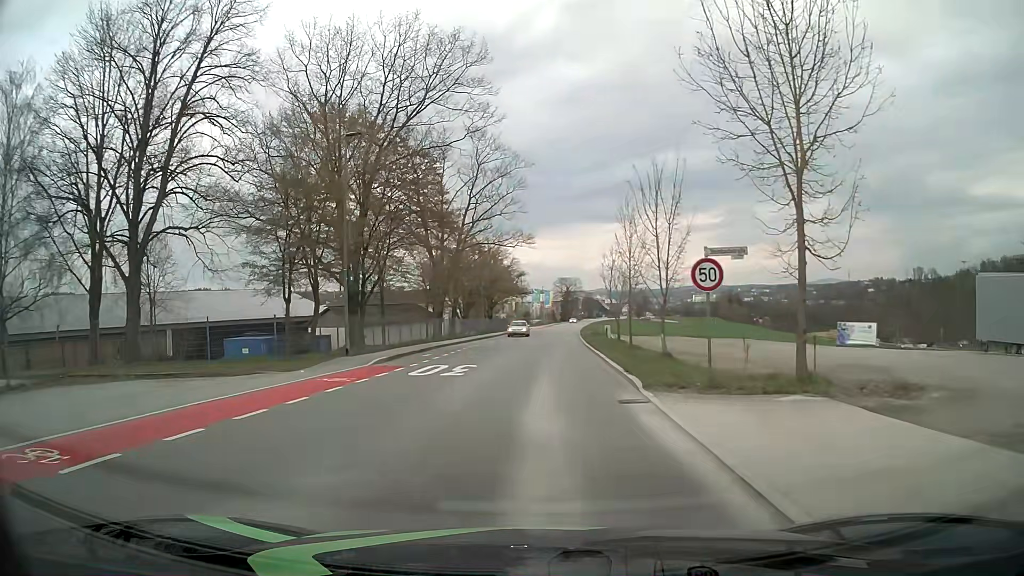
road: tertiary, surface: asphalt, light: Day
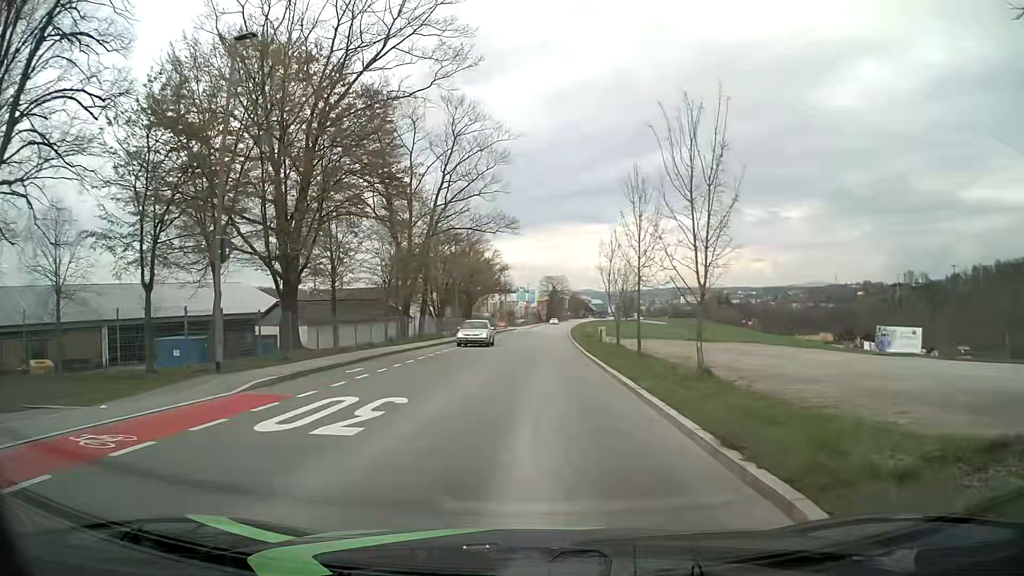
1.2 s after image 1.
(+0.1, +9.2) m; +1°
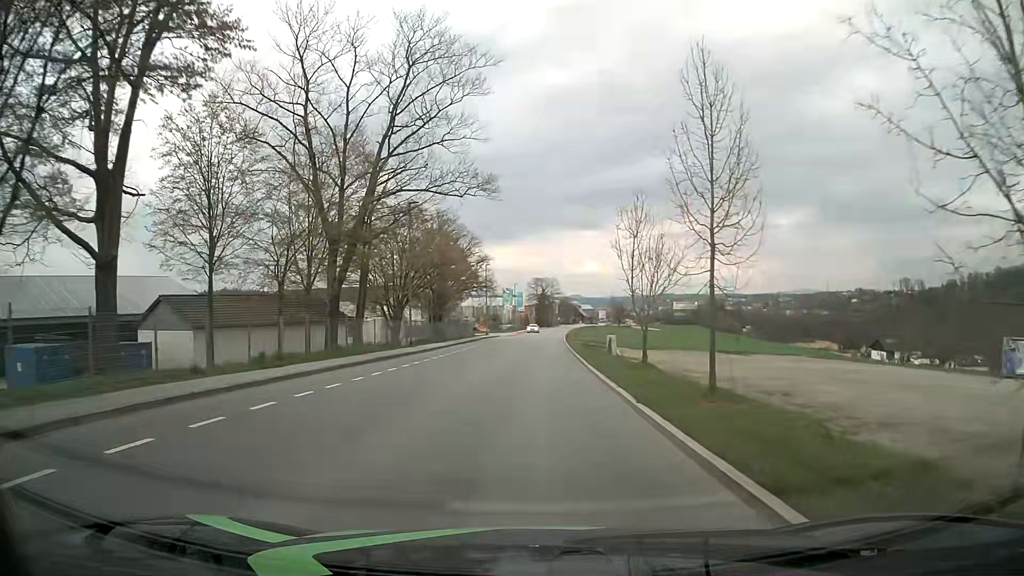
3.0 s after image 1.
(+0.1, +16.1) m; +1°
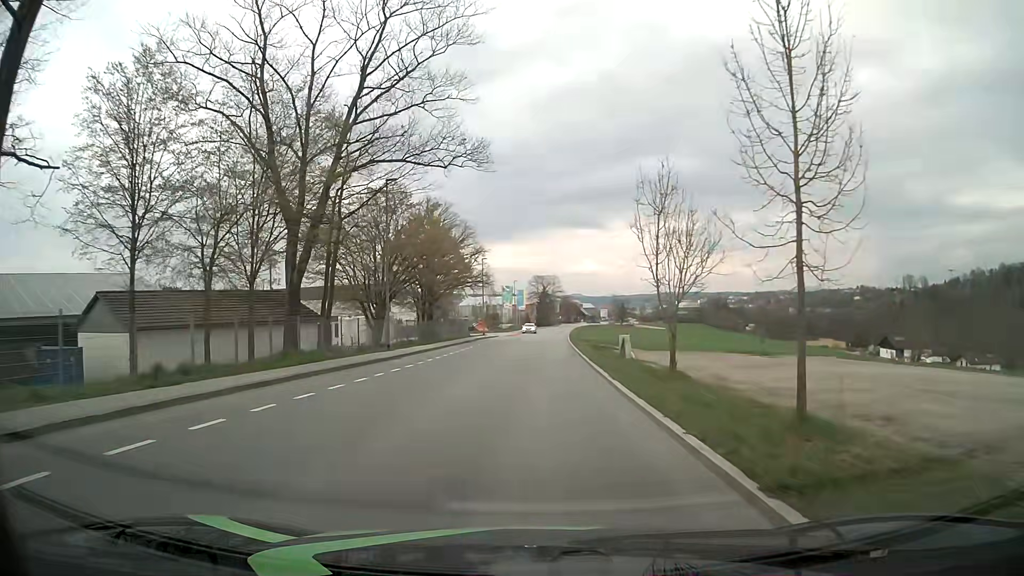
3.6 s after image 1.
(0.0, +6.2) m; 0°
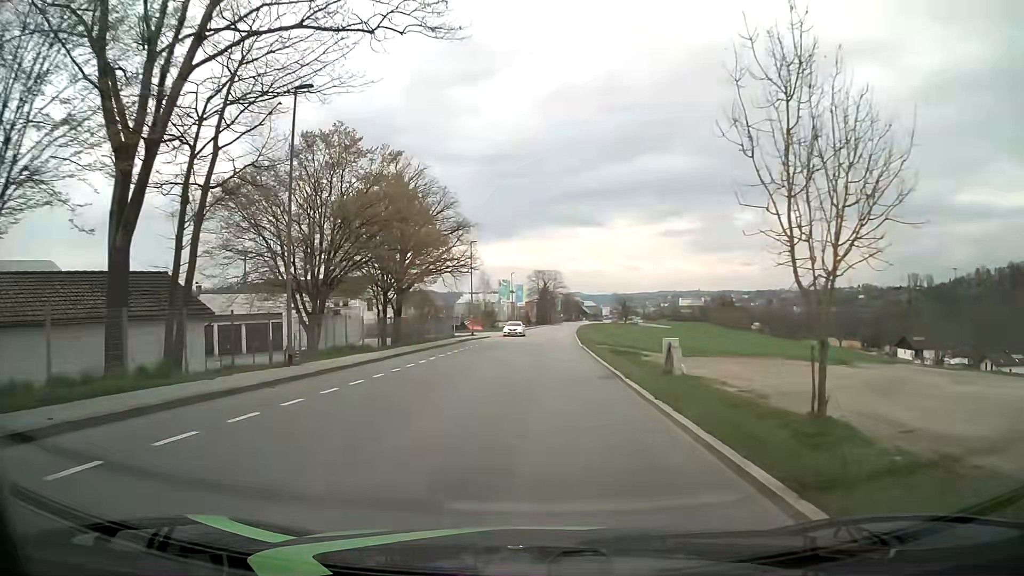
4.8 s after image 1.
(-0.1, +13.4) m; 0°
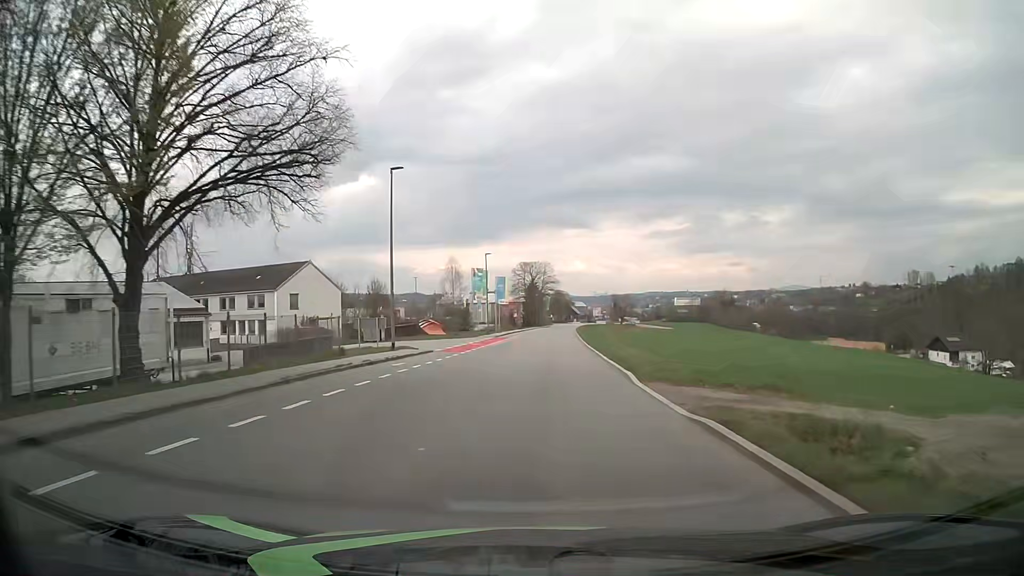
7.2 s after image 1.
(+0.3, +28.6) m; +1°
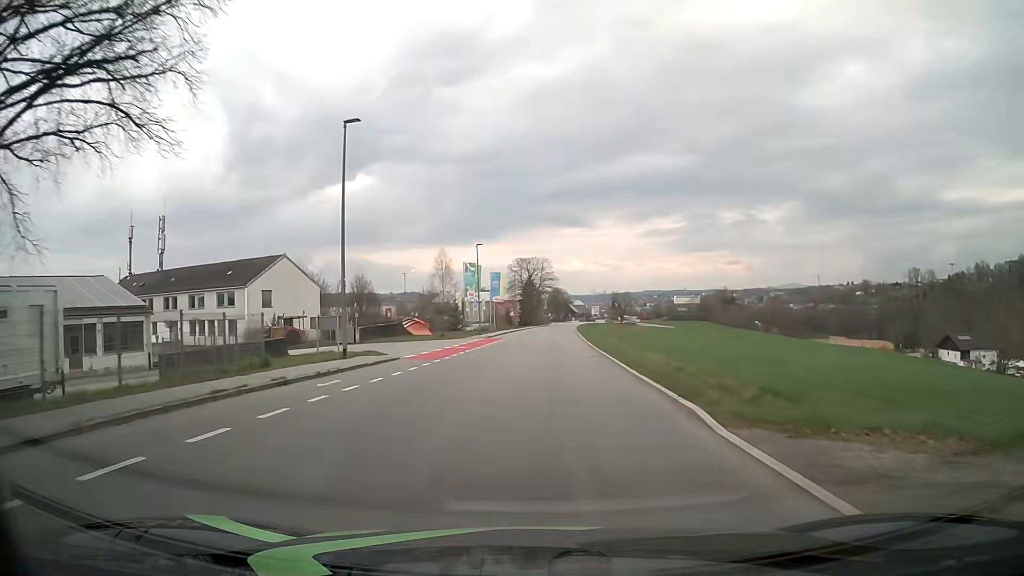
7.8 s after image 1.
(0.0, +7.4) m; 0°
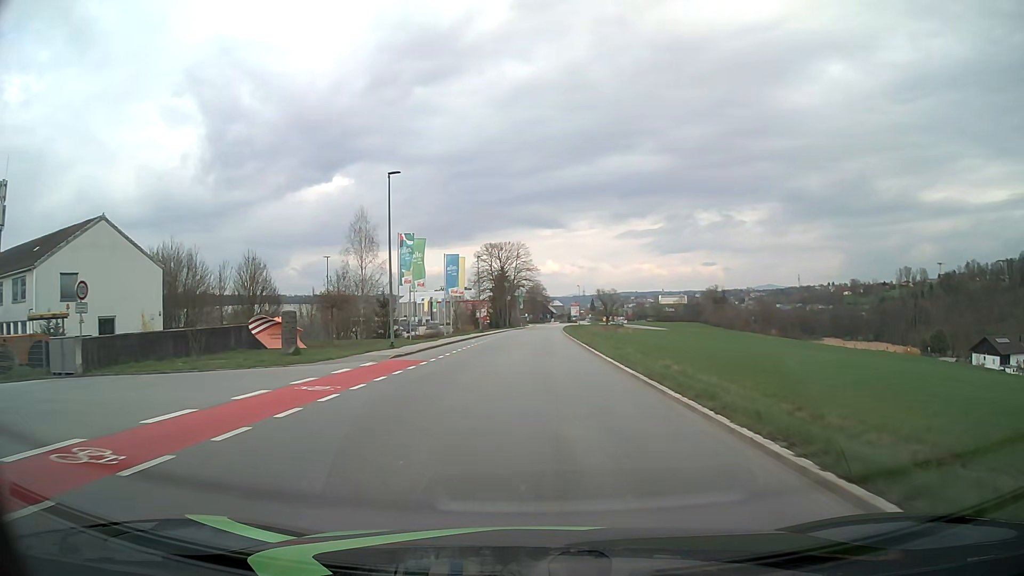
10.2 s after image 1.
(+0.5, +29.8) m; +2°
(0, +10) (0, +20) (0, +30) (+1, +40) (+1, +50) (+1, +60) (+1, +70) (+2, +80) (+2, +90) (+2, +100) m
